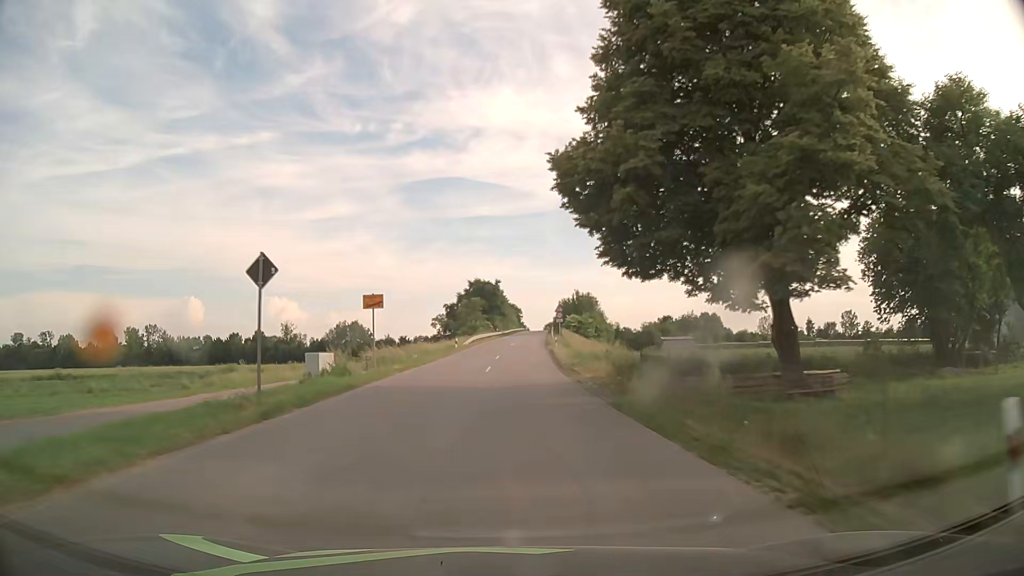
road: secondary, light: Day
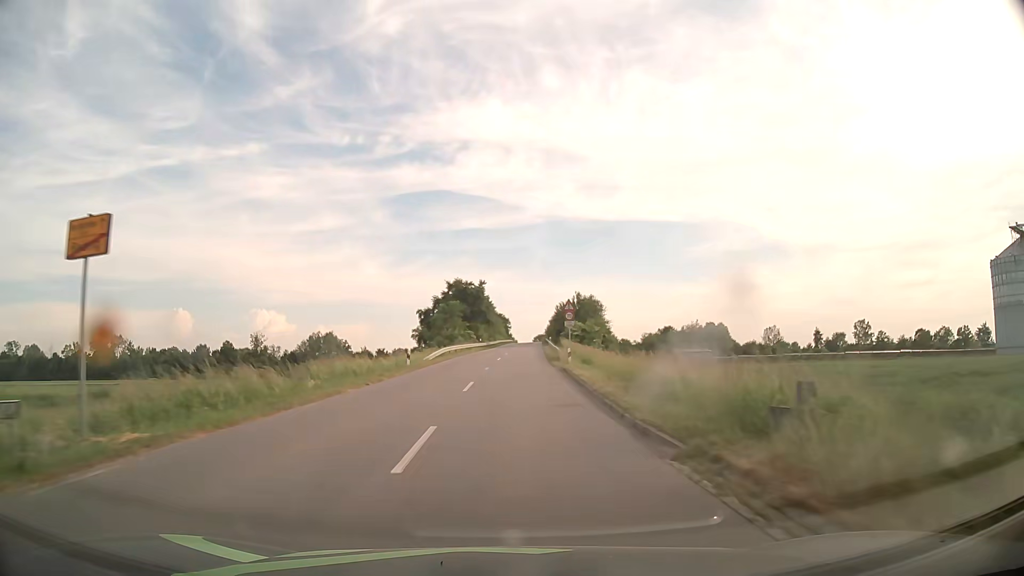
(+0.2, +20.6) m; +1°
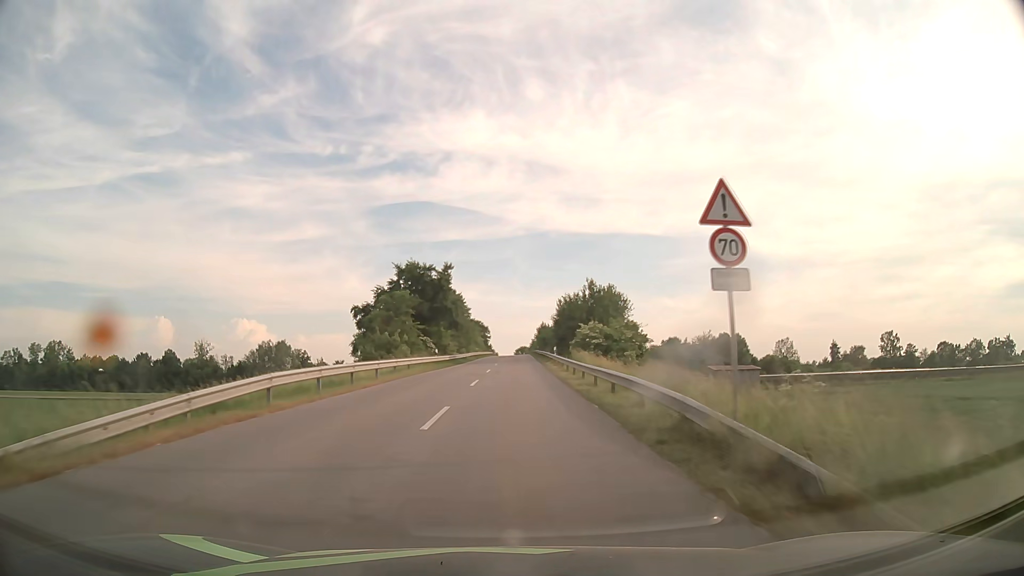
(+0.5, +32.6) m; +2°
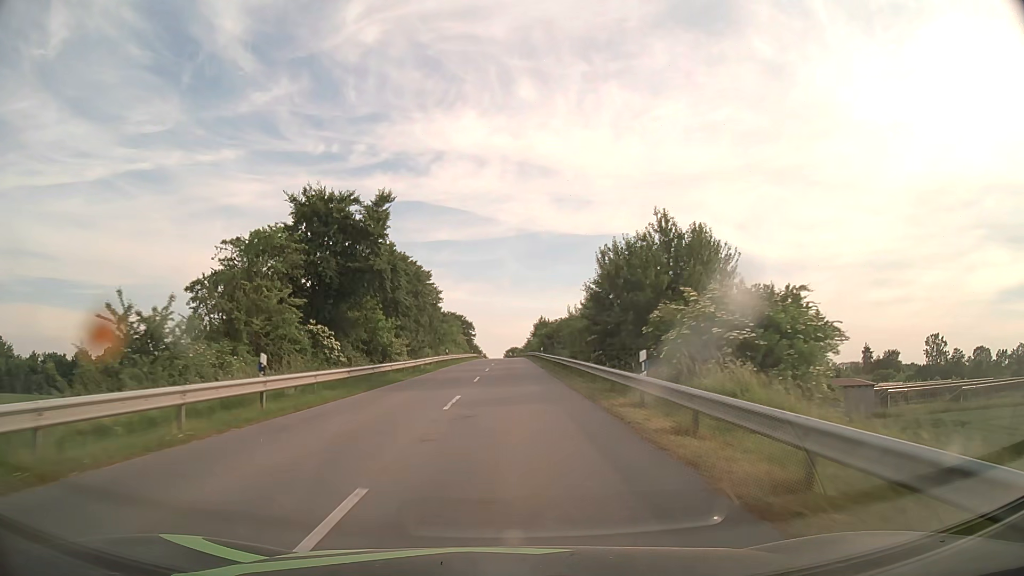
(+0.3, +32.3) m; +1°
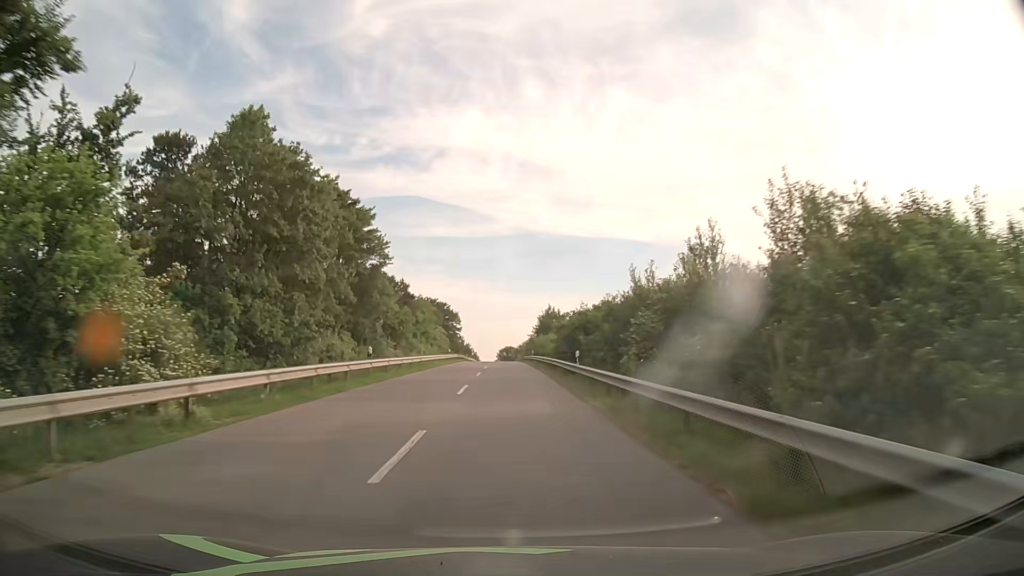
(+0.1, +31.7) m; 0°
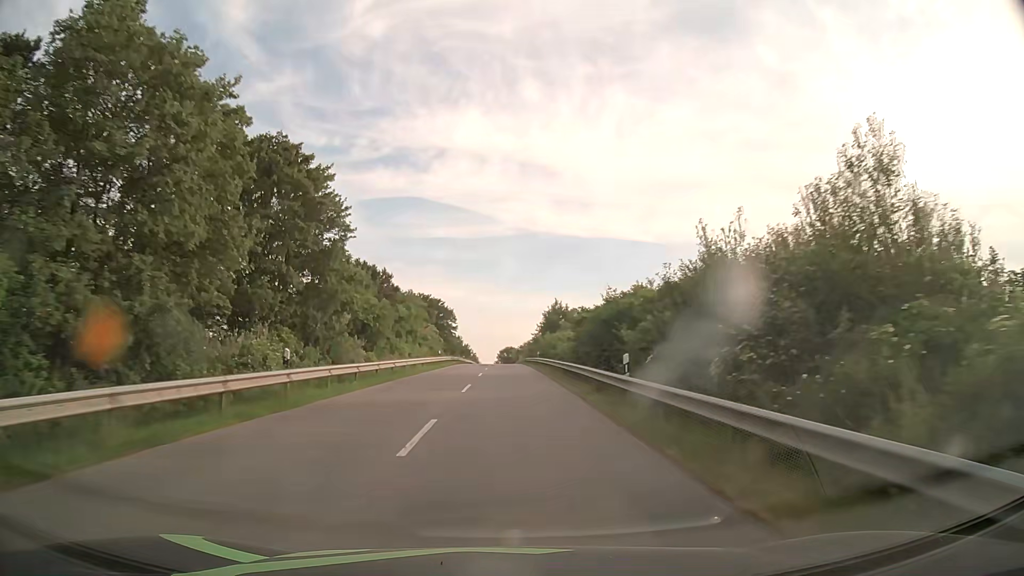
(0.0, +10.6) m; 0°
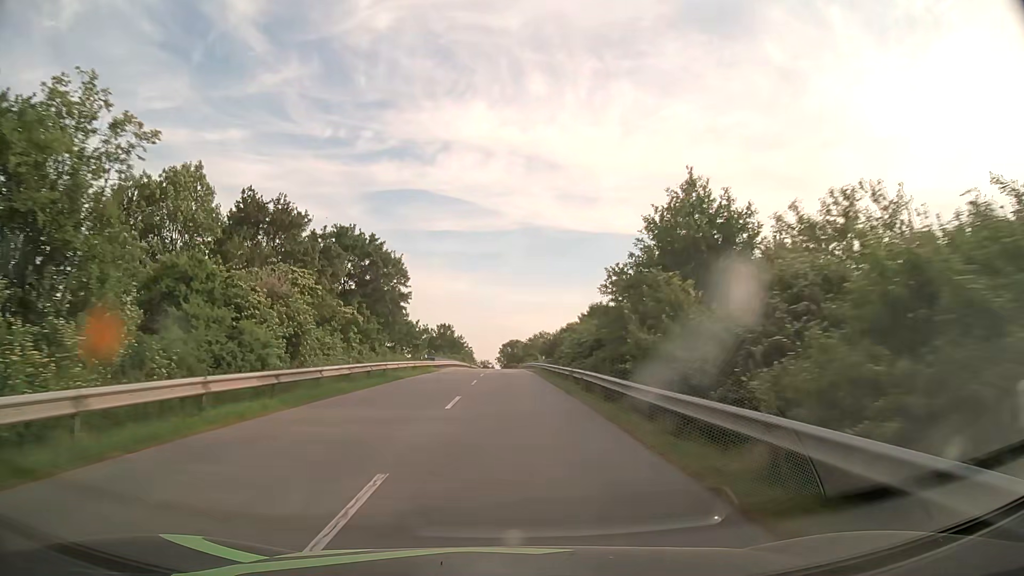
(-0.2, +53.3) m; 0°
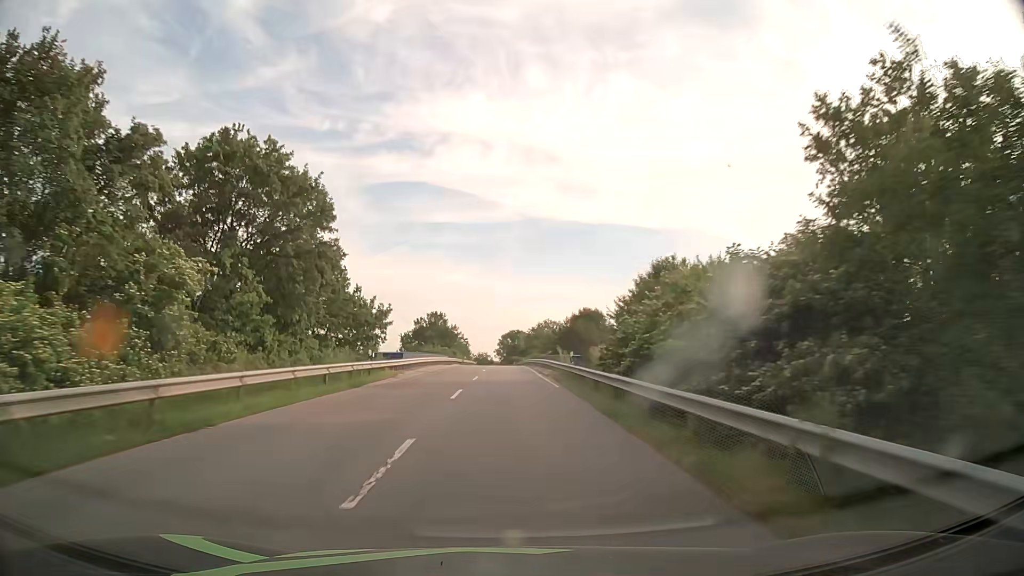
(0.0, +21.5) m; 0°
